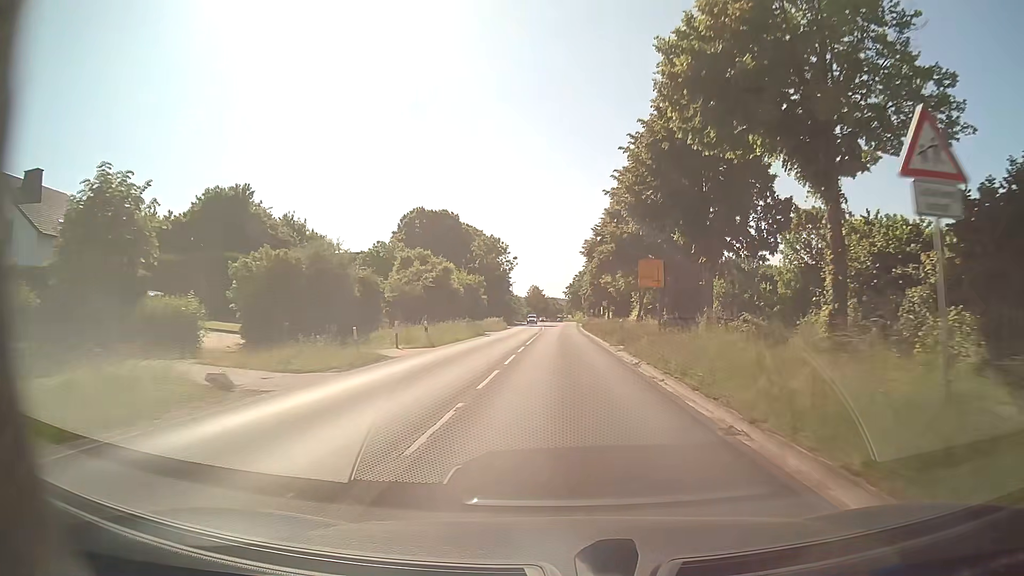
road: secondary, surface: asphalt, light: Day
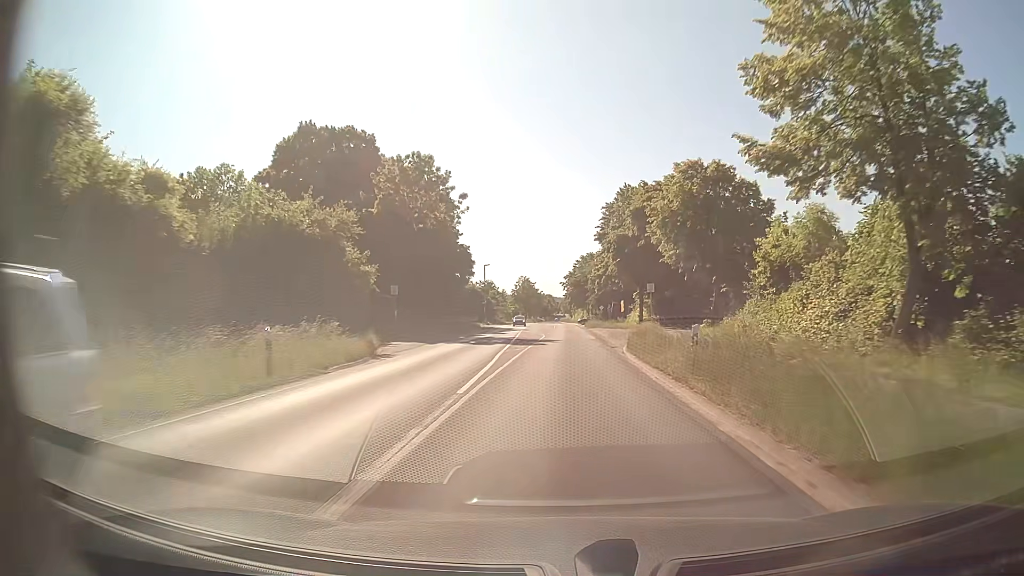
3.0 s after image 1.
(+0.3, +54.0) m; +1°
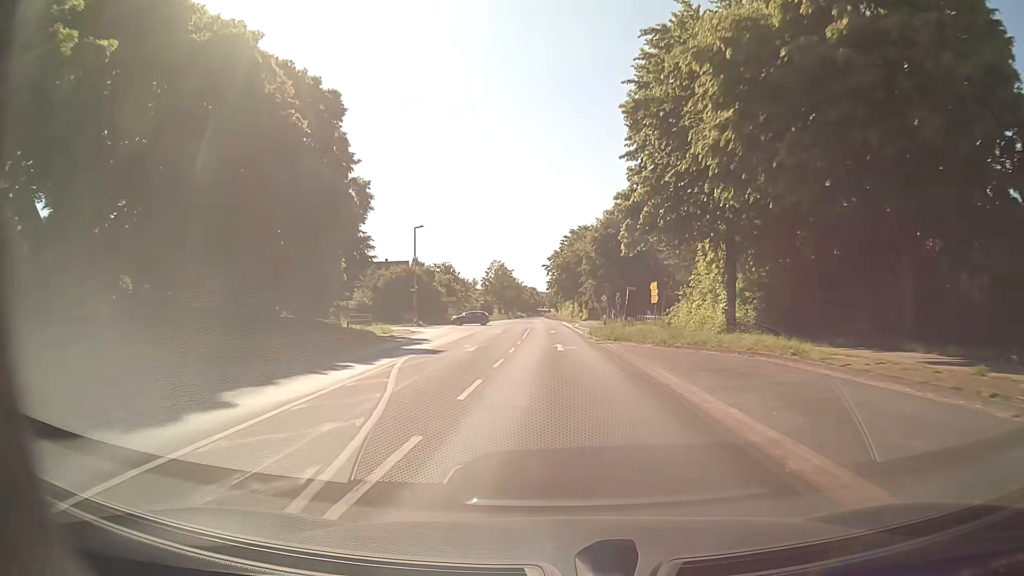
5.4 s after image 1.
(+0.6, +43.2) m; +1°
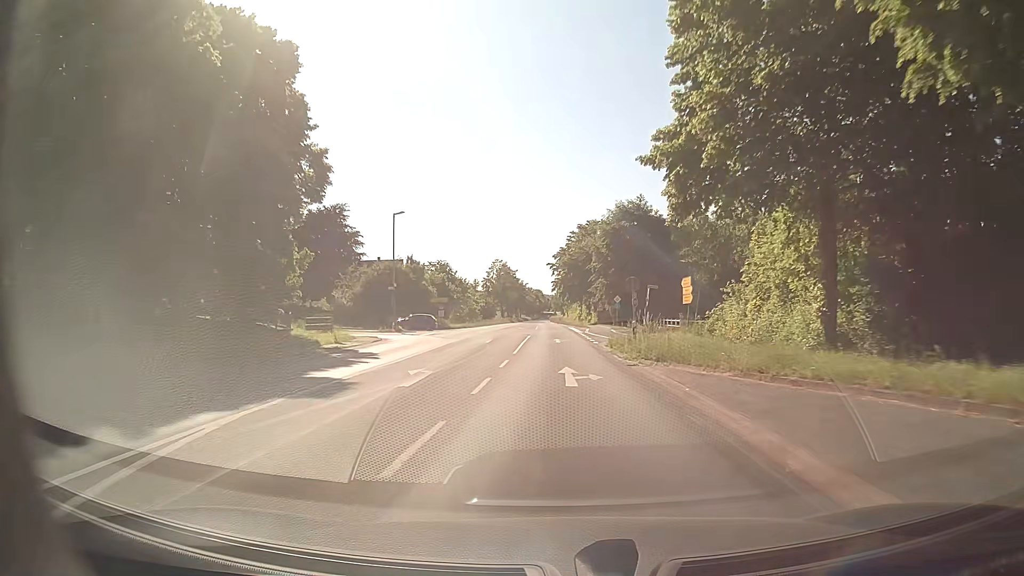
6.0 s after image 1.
(-0.1, +10.8) m; 0°
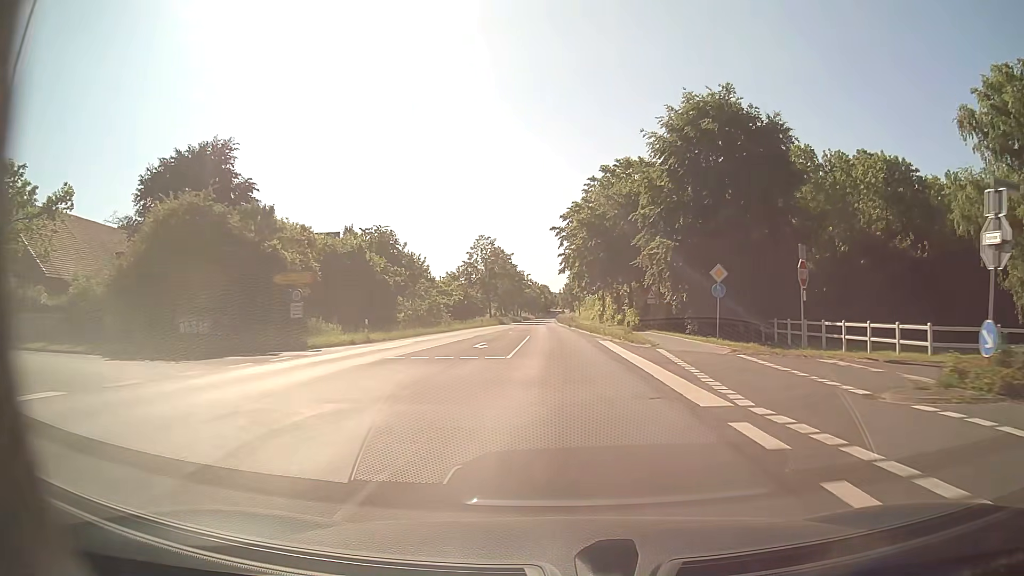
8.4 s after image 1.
(-0.7, +43.2) m; -1°
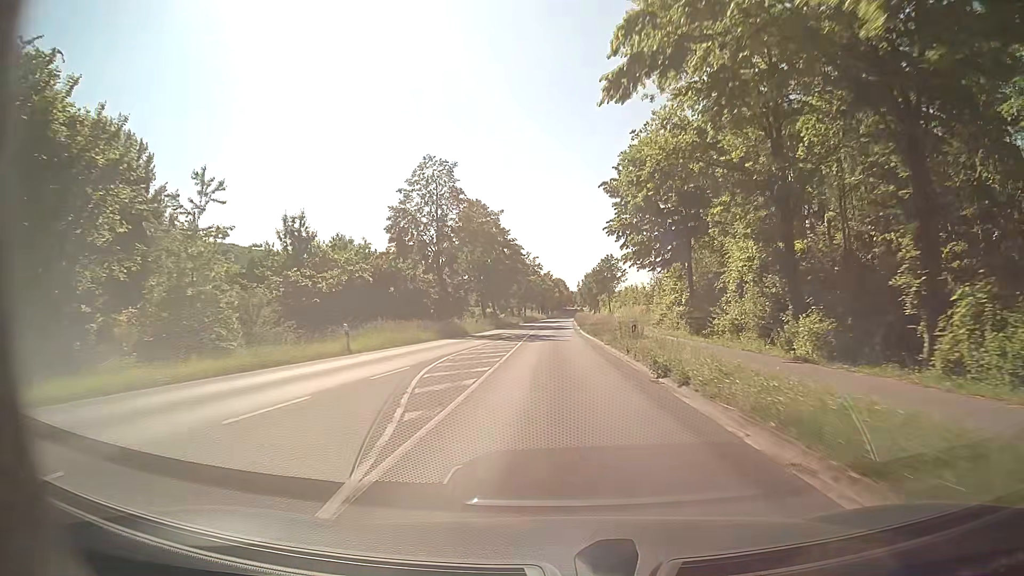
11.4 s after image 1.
(-0.7, +53.9) m; -2°
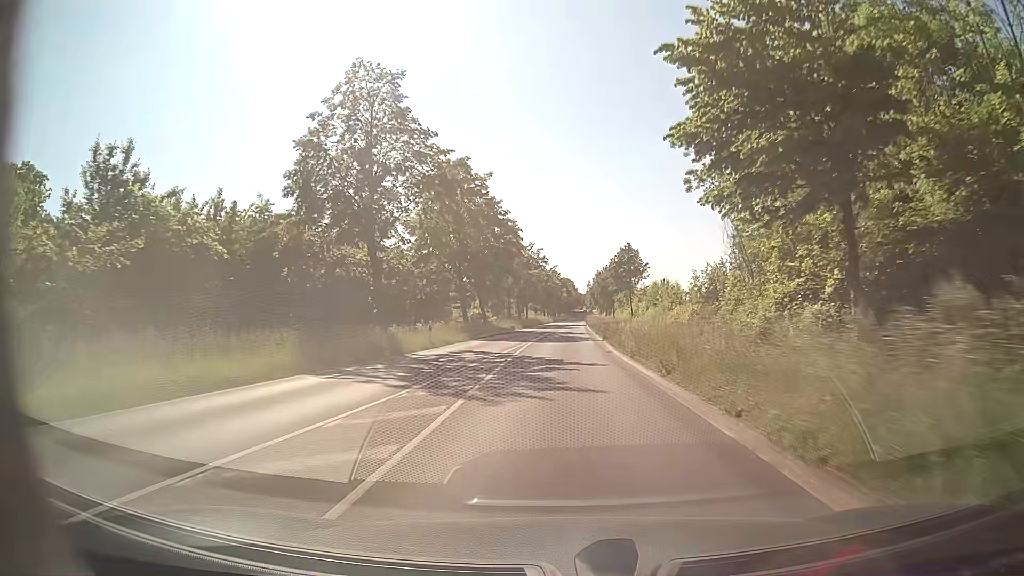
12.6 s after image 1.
(-0.1, +21.6) m; -1°
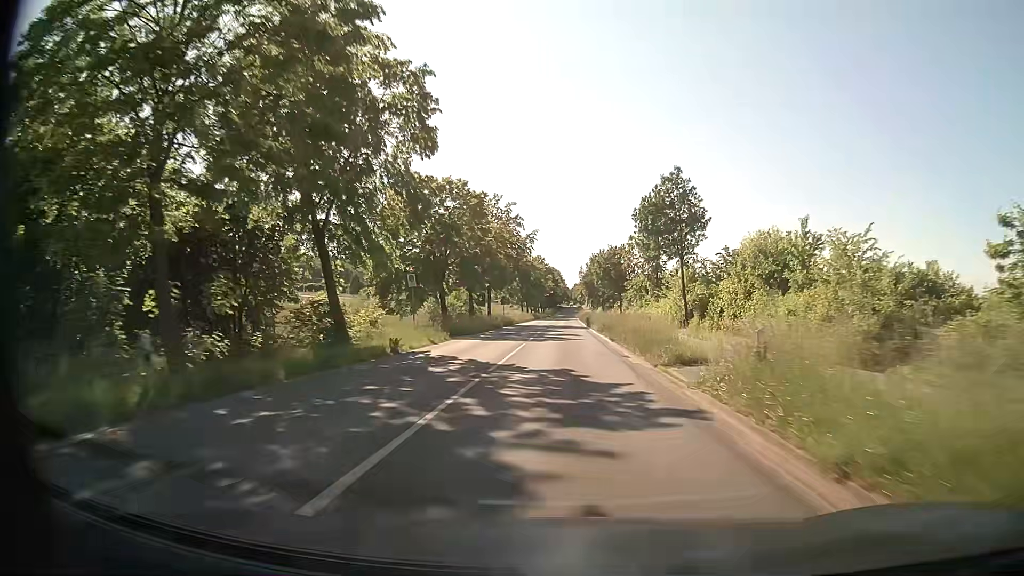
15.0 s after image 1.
(+0.5, +43.2) m; +1°
(0, +10) (0, +20) (0, +30) (0, +40) (+1, +50) (+1, +60) (+1, +70) (+1, +80) (+1, +90) (+2, +100) m
